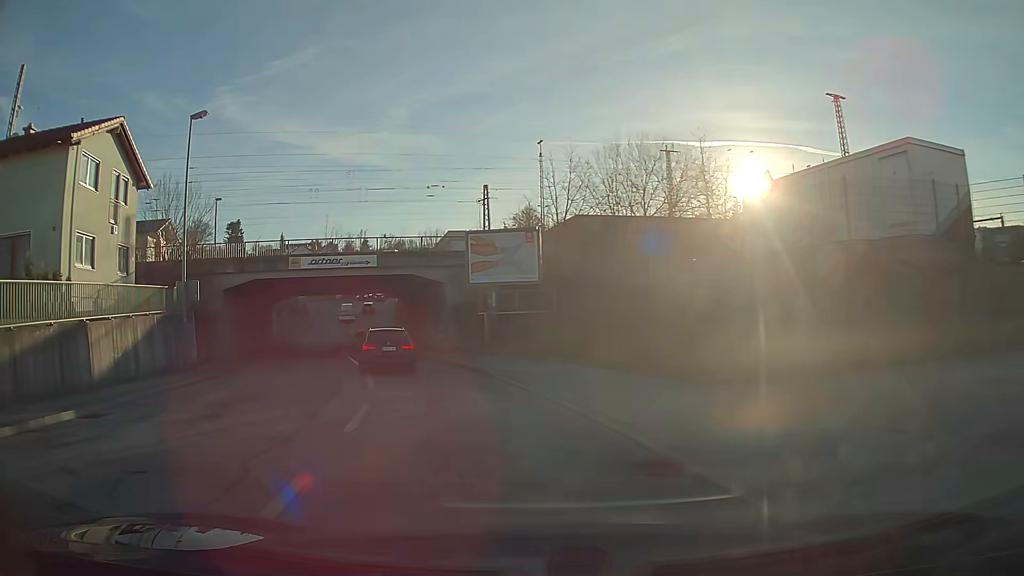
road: tertiary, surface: asphalt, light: Day
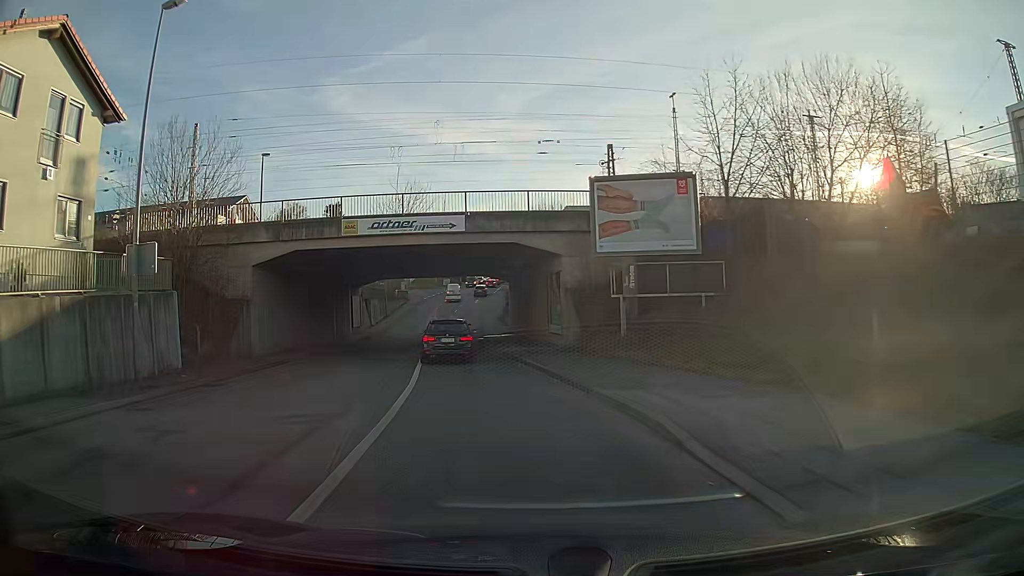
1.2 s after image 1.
(-0.9, +11.0) m; -9°
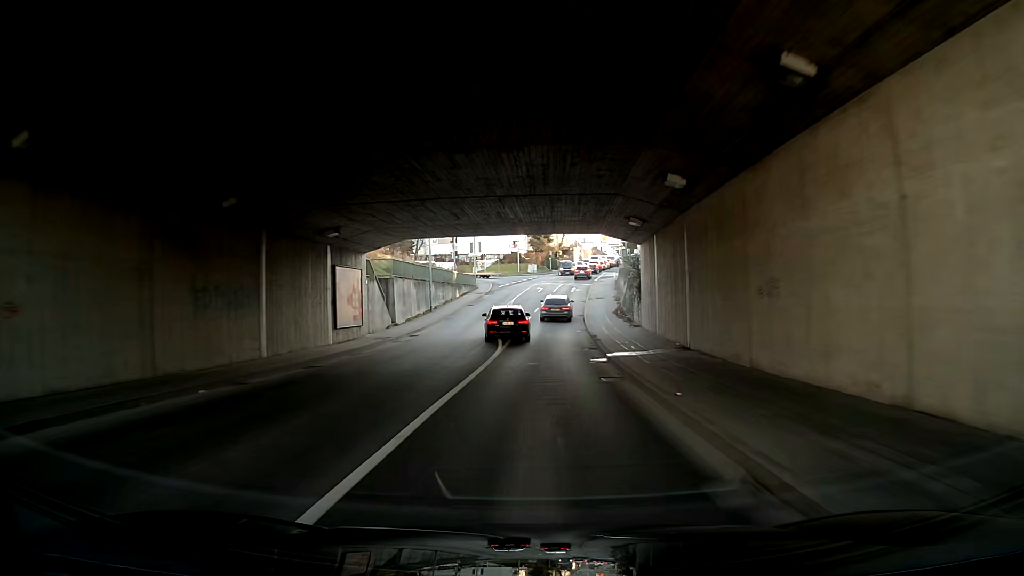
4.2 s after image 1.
(-2.6, +28.0) m; -11°
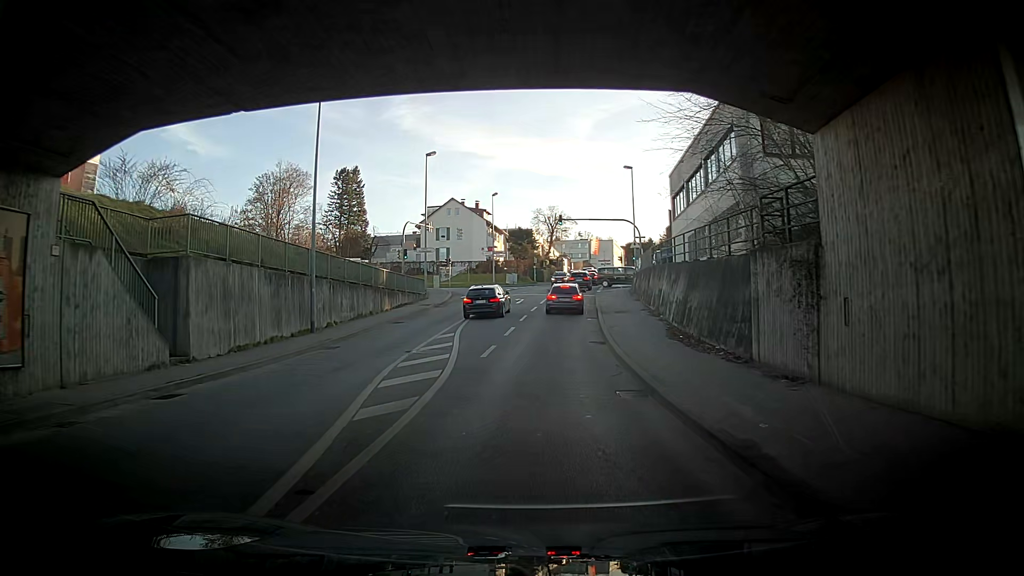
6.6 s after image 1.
(-1.7, +22.0) m; +5°
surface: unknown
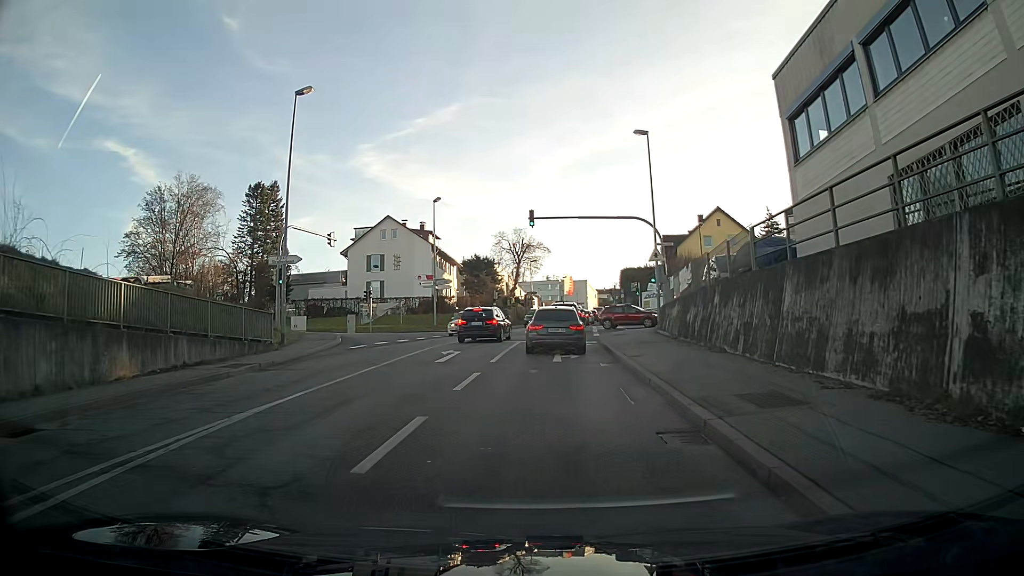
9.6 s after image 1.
(+1.2, +22.3) m; +4°
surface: asphalt
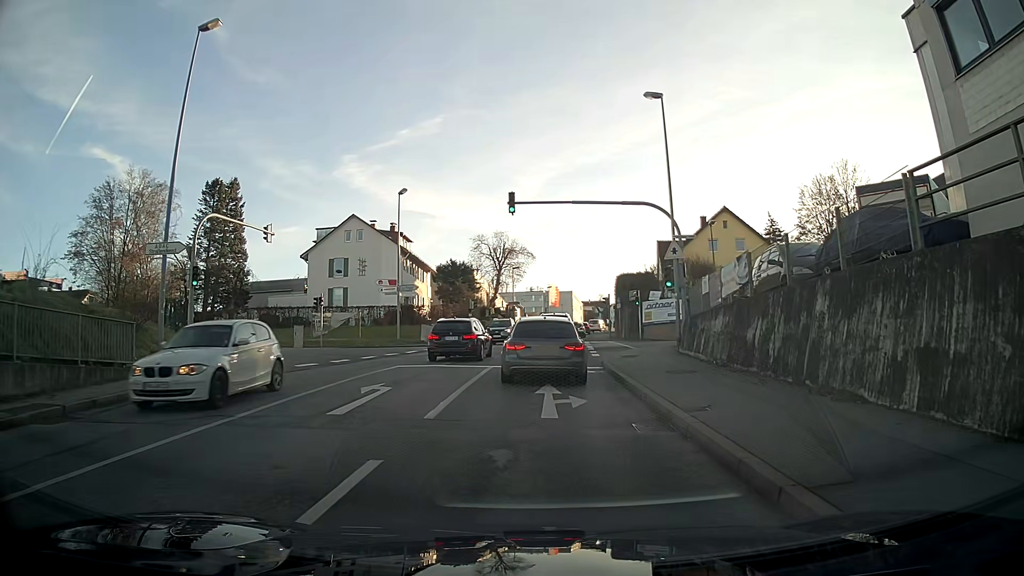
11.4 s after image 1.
(+0.1, +7.9) m; +1°
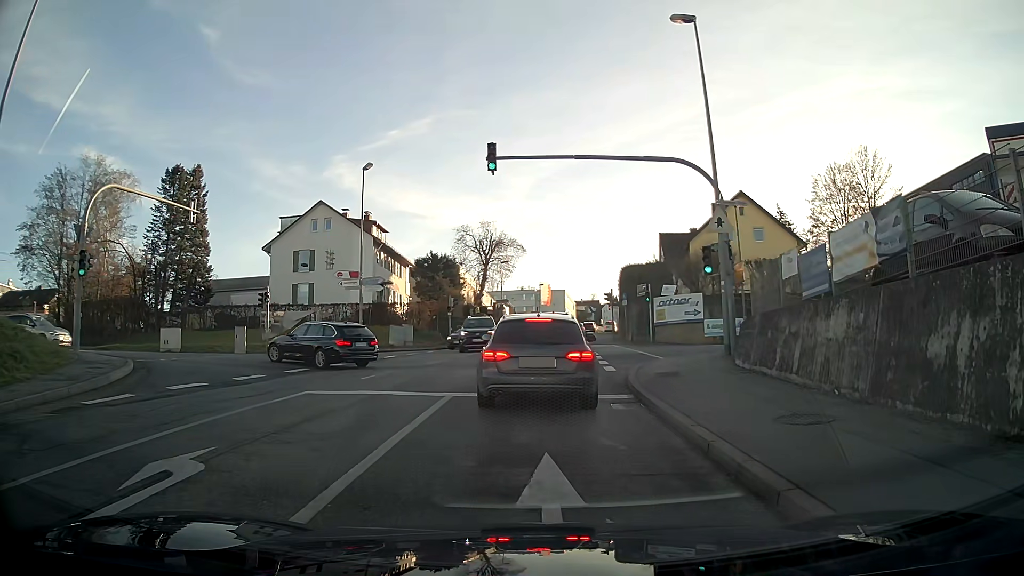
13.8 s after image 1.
(0.0, +7.4) m; 0°
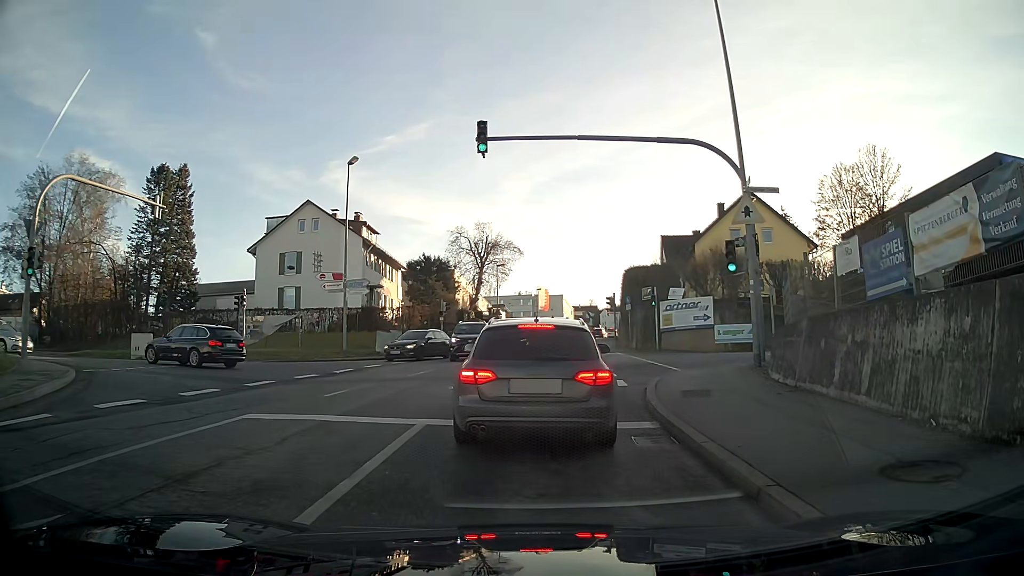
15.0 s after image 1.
(0.0, +2.6) m; +2°
(0, +10) (0, +20) (0, +30) (+1, +40) (+1, +50) (+2, +60) (+3, +70) (+3, +80) (+4, +90) (+6, +100) m
